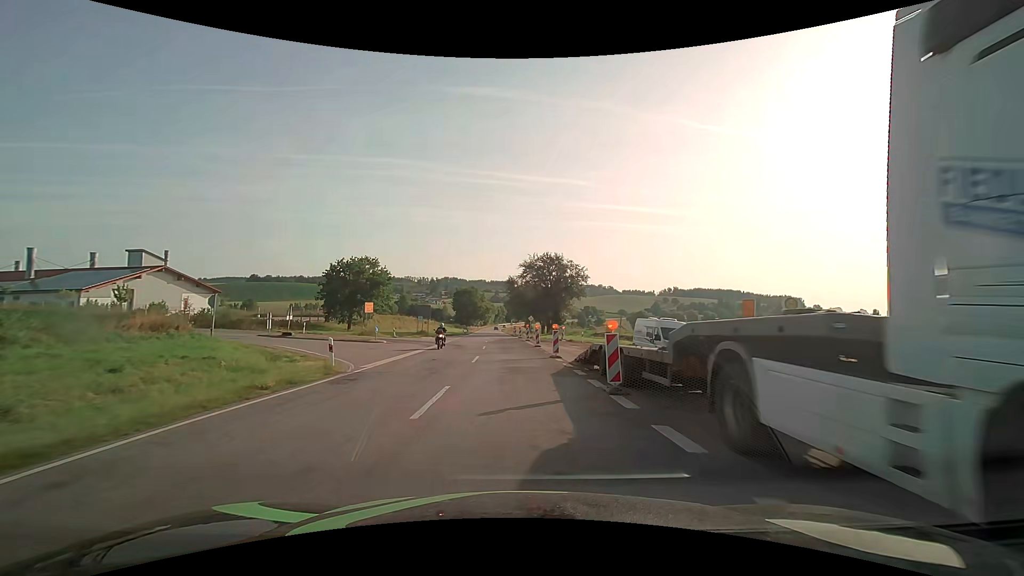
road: secondary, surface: asphalt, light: Day
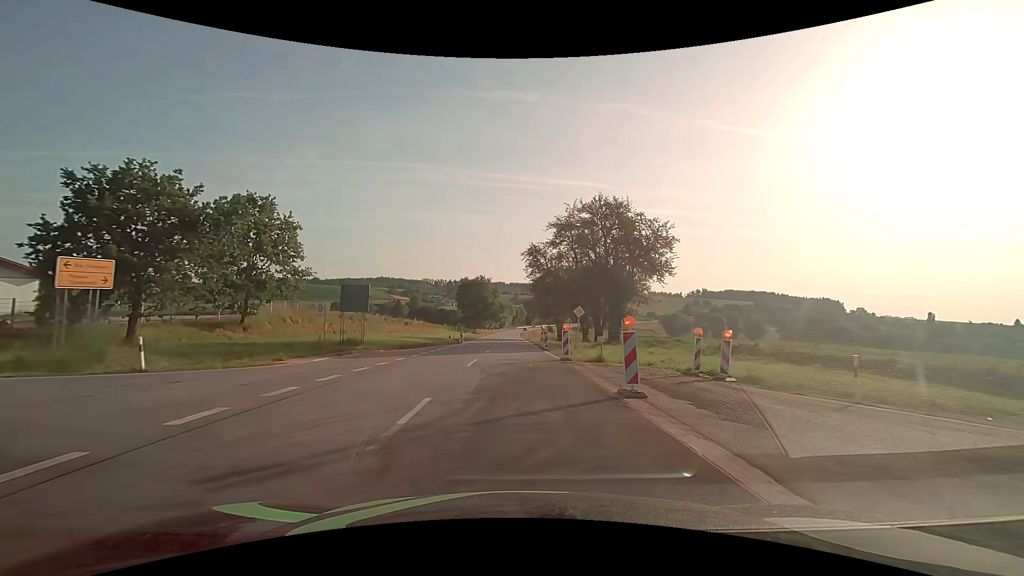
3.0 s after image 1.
(-0.8, +38.2) m; -2°
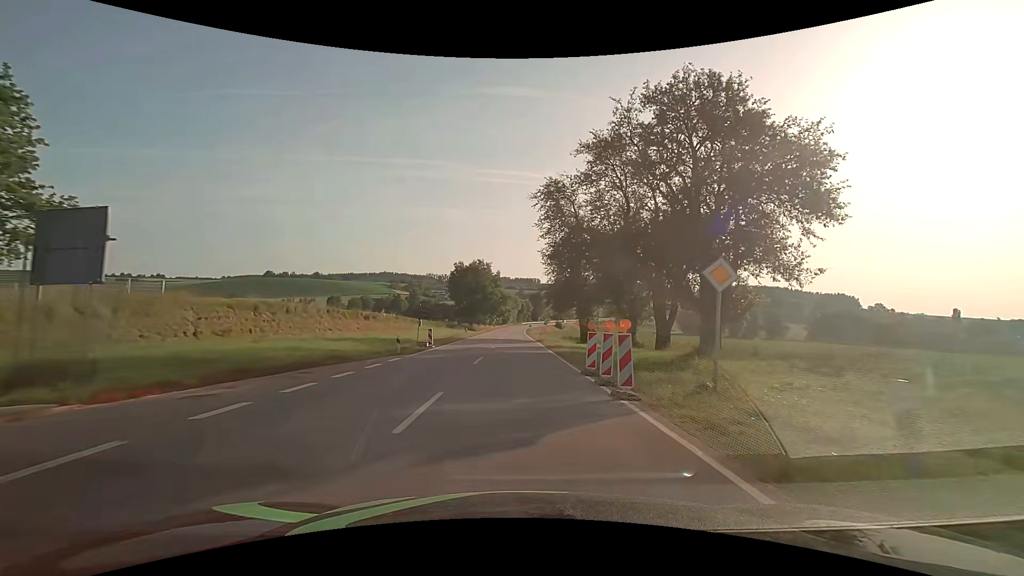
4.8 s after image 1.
(-0.2, +22.9) m; -1°
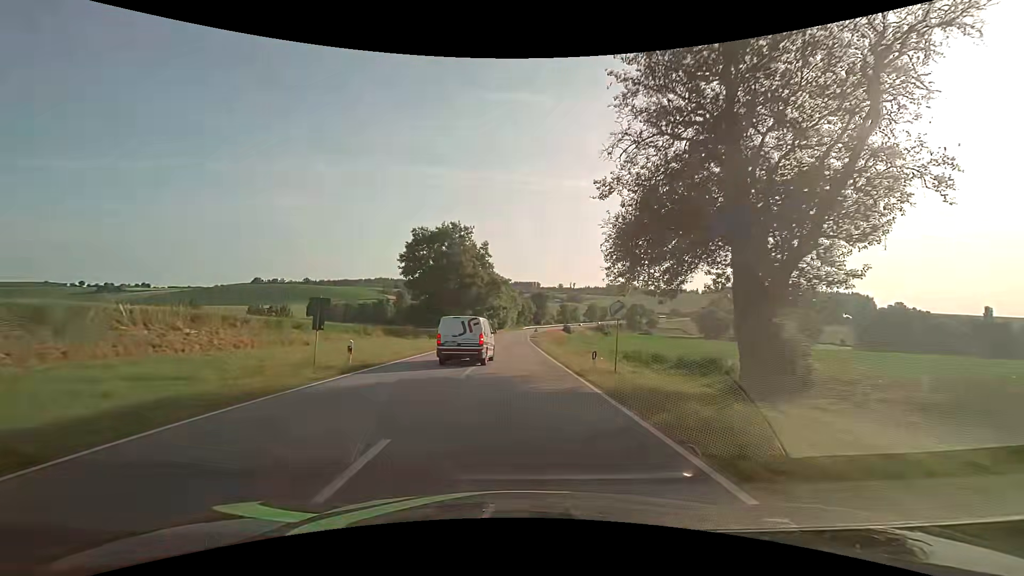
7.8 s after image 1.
(0.0, +40.7) m; 0°
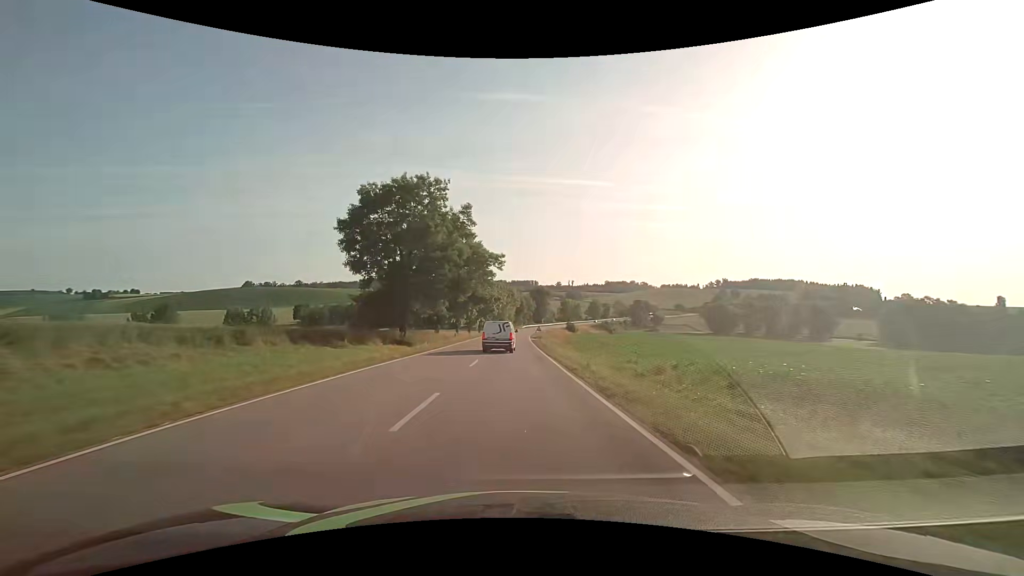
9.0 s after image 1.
(+0.1, +19.6) m; 0°
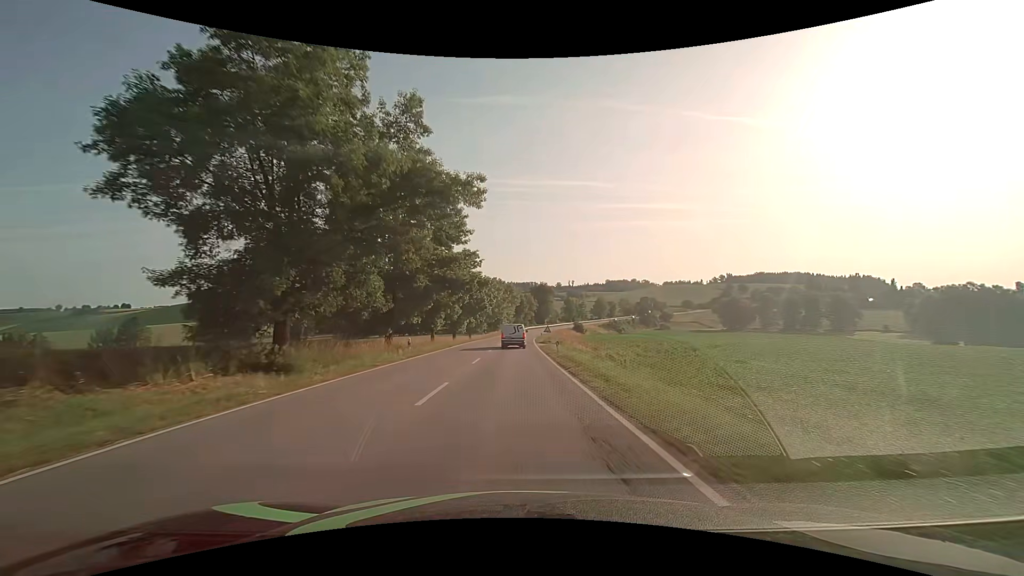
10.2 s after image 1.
(+0.2, +21.9) m; 0°
